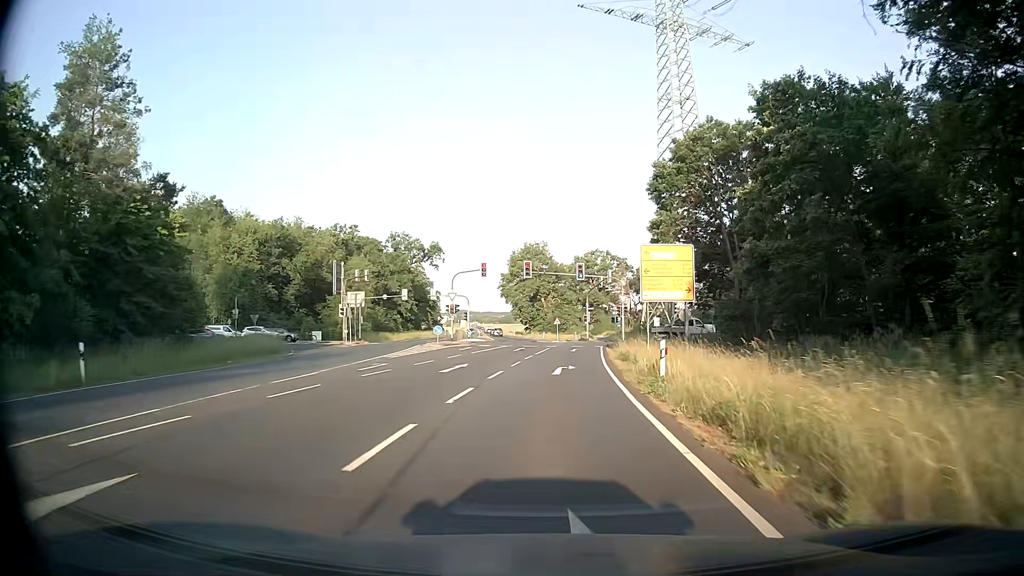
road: secondary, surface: asphalt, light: Day
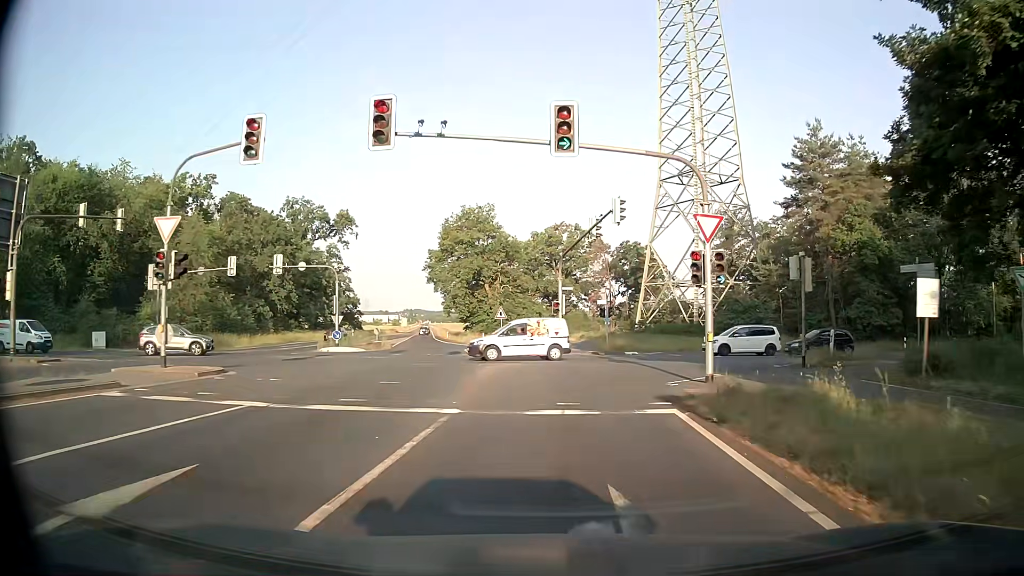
(+1.5, +38.8) m; +4°
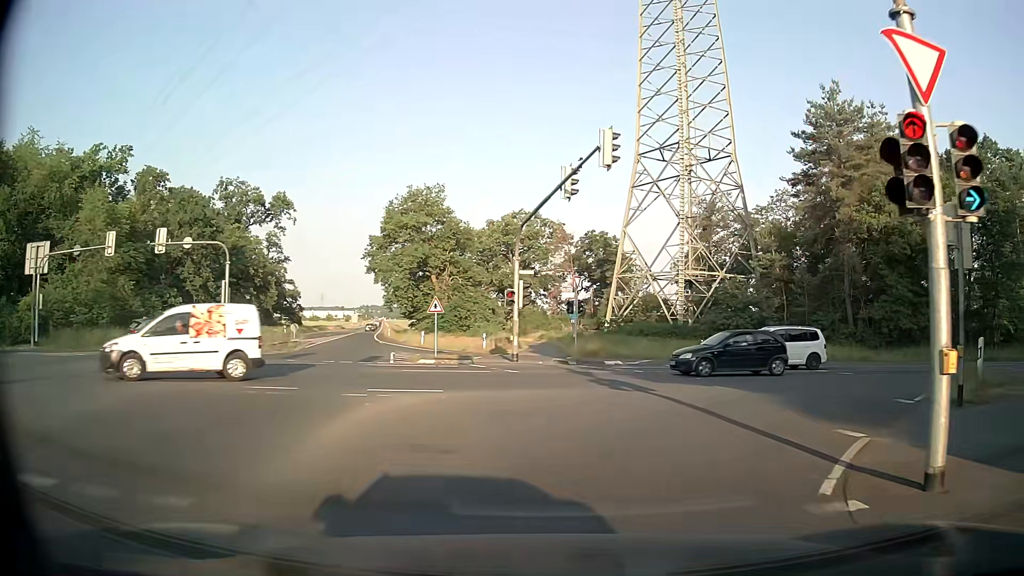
(+0.2, +10.7) m; +4°
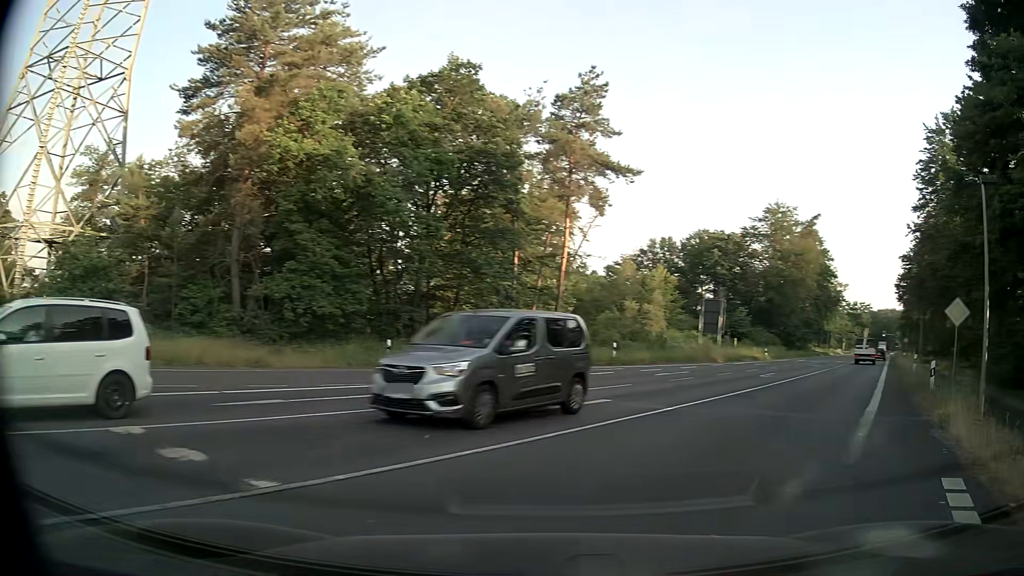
(+6.4, +15.2) m; +52°
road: primary
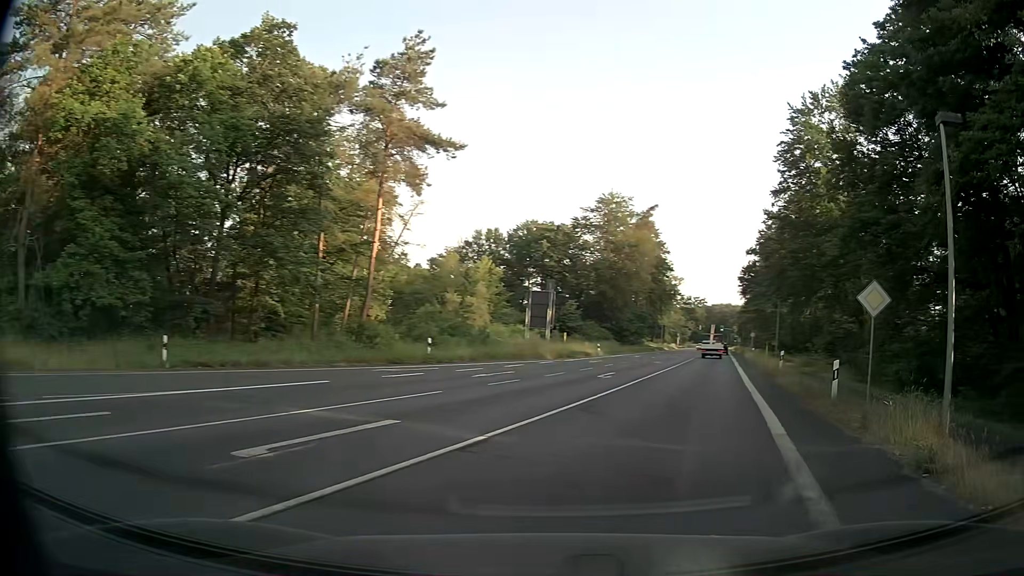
(+0.6, +4.7) m; +15°
(+1, +10) (+4, +20) (+6, +29) (+9, +39) (+11, +49) (+13, +58) (+16, +68) (+18, +78) (+21, +87) (+23, +97) m
